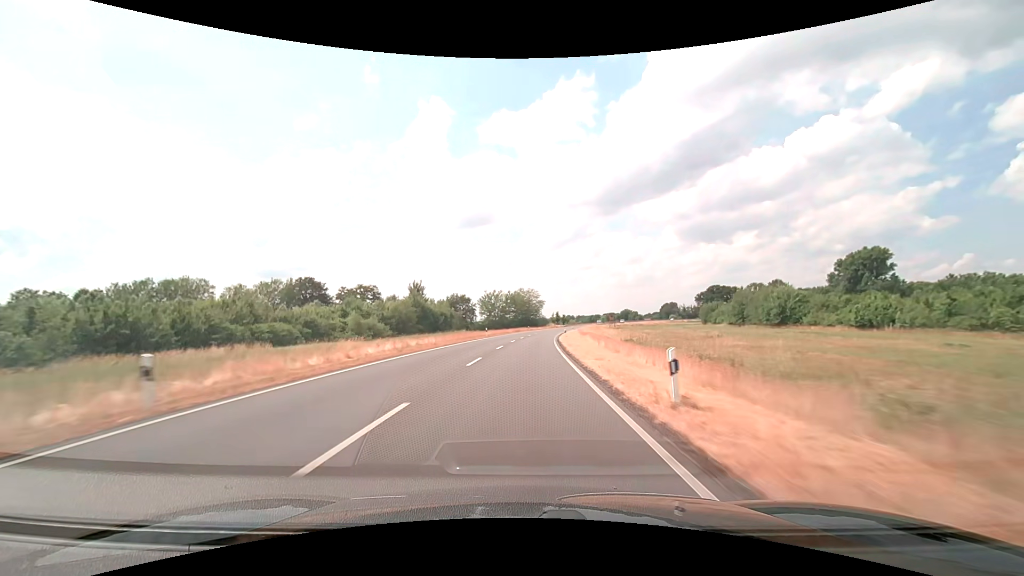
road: secondary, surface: asphalt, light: Day
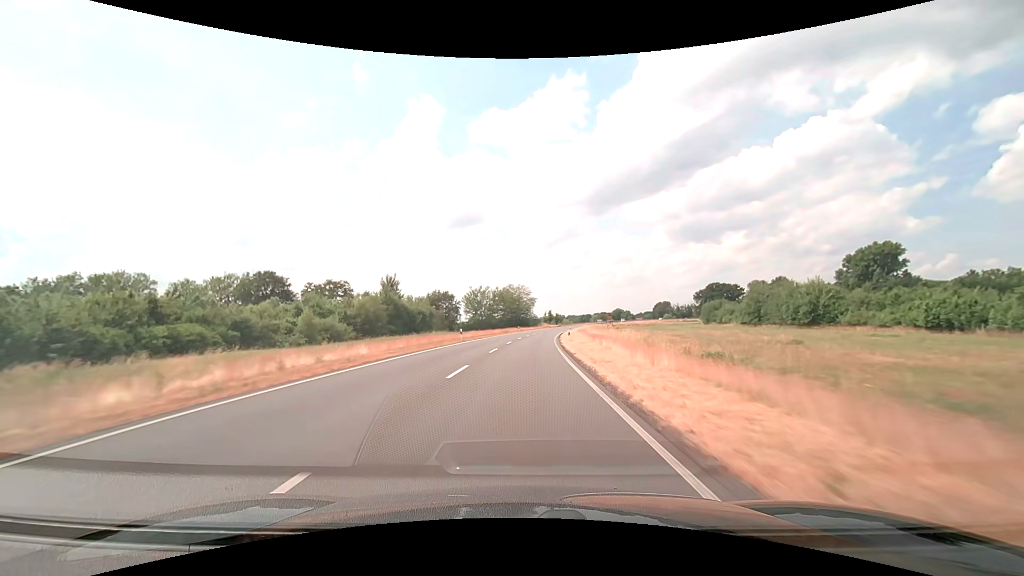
(+0.2, +15.9) m; +1°
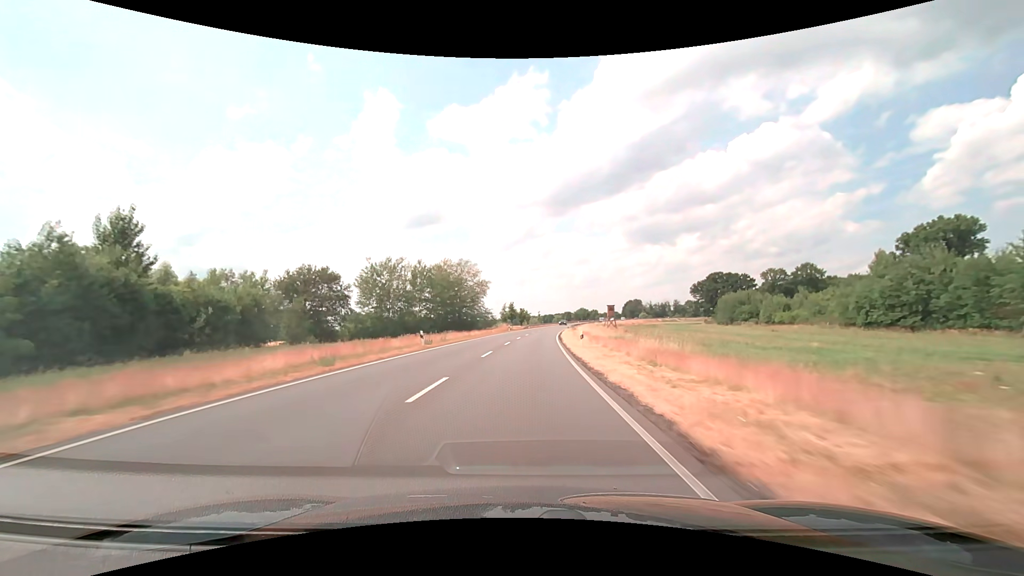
(+2.7, +63.4) m; +5°
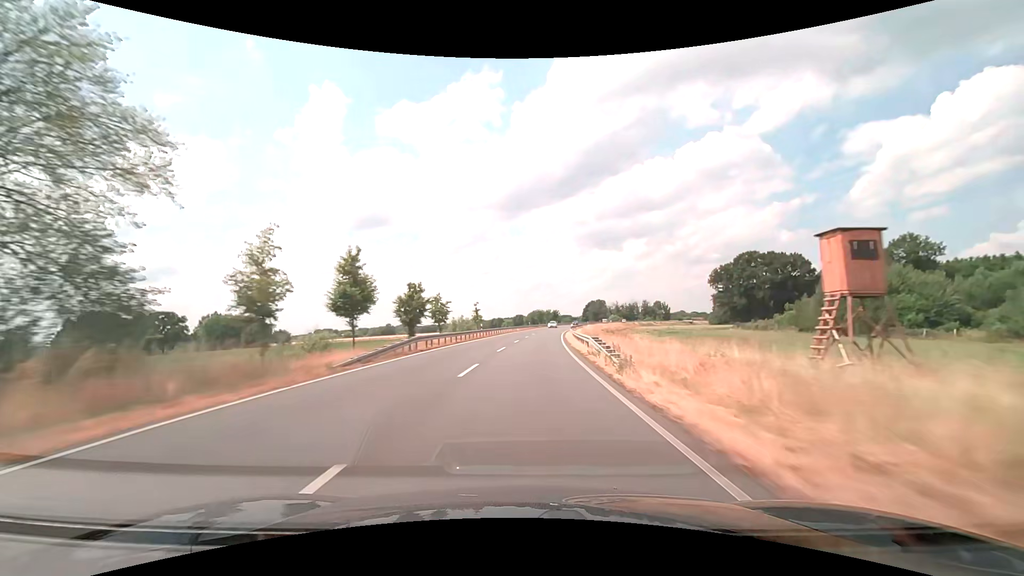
(+4.0, +79.0) m; +6°
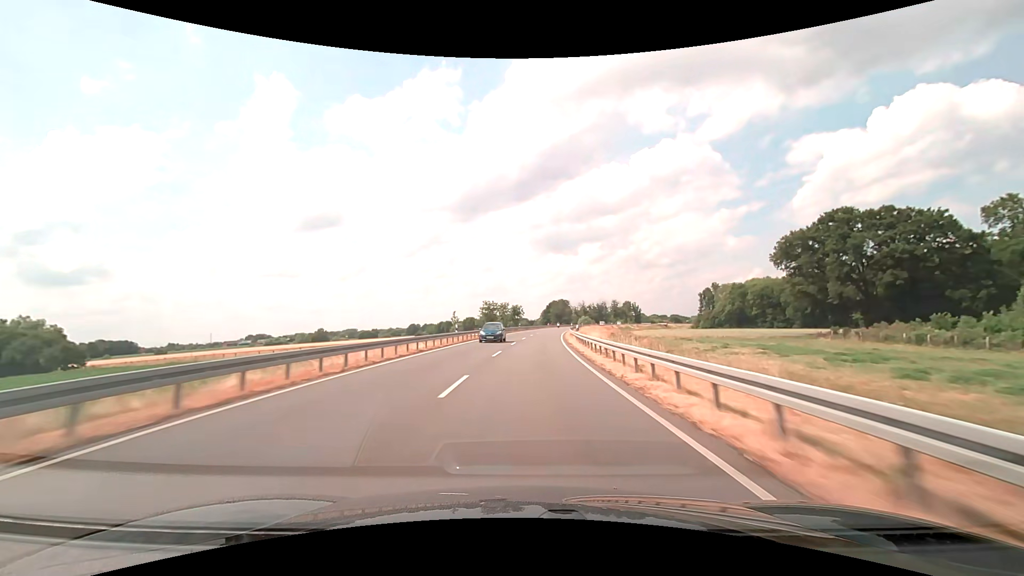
(+2.7, +63.0) m; +5°
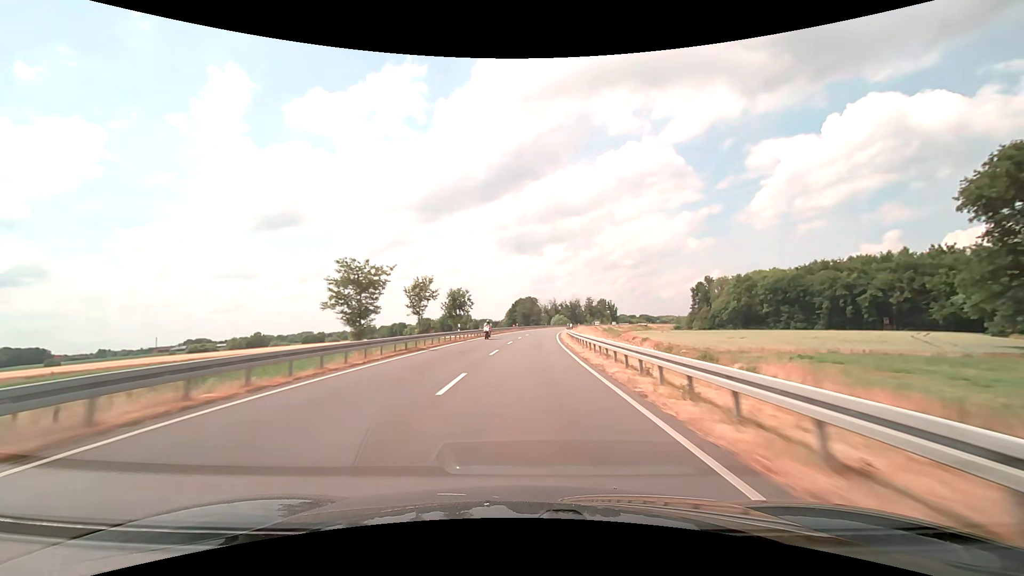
(+1.6, +47.3) m; +4°
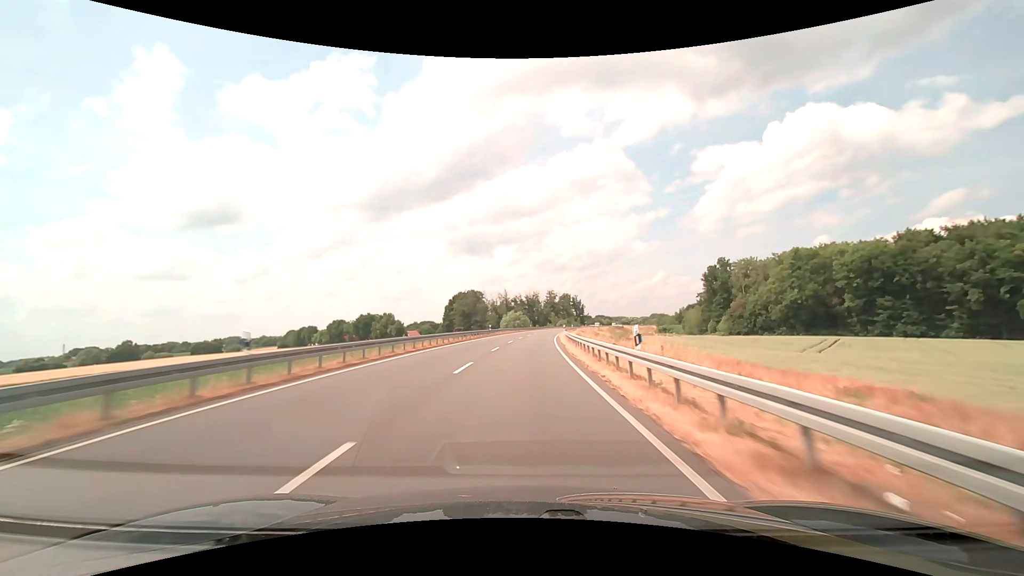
(+4.2, +78.8) m; +6°
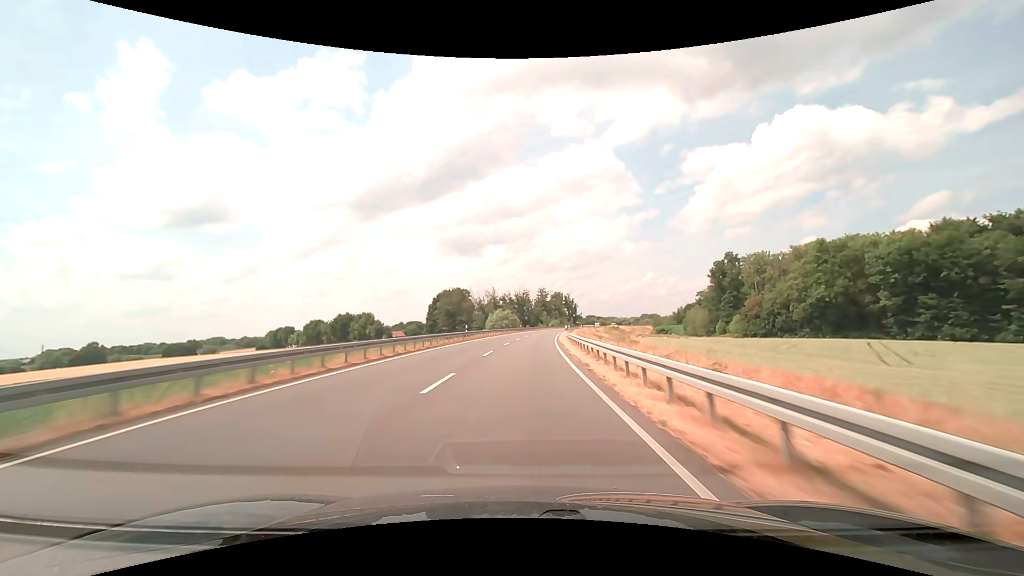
(+0.2, +15.8) m; +1°
(0, +10) (0, +20) (+1, +30) (+1, +40) (+2, +50) (+2, +60) (+3, +70) (+4, +80) (+5, +90) (+6, +100) m
